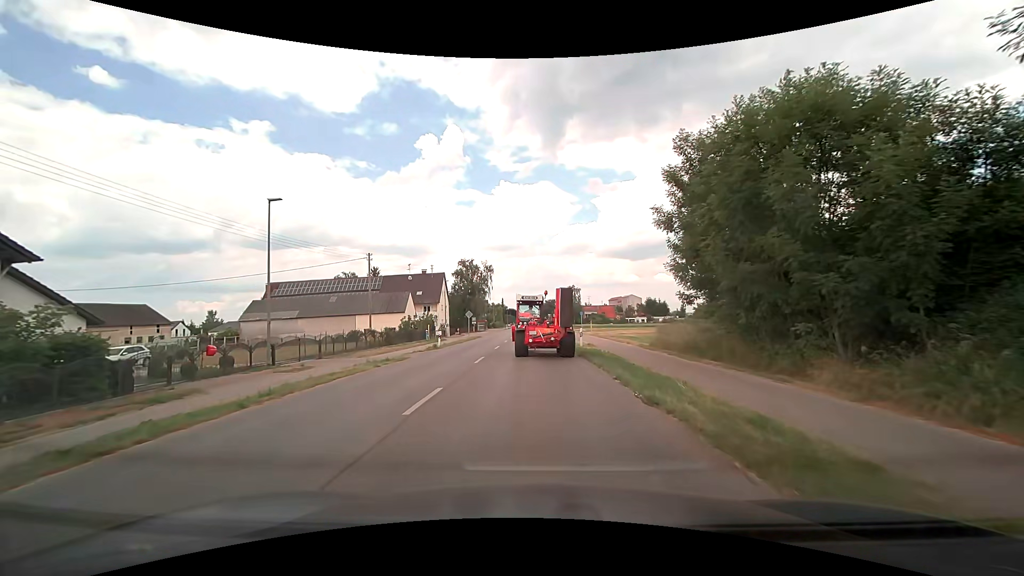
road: tertiary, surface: asphalt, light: Day
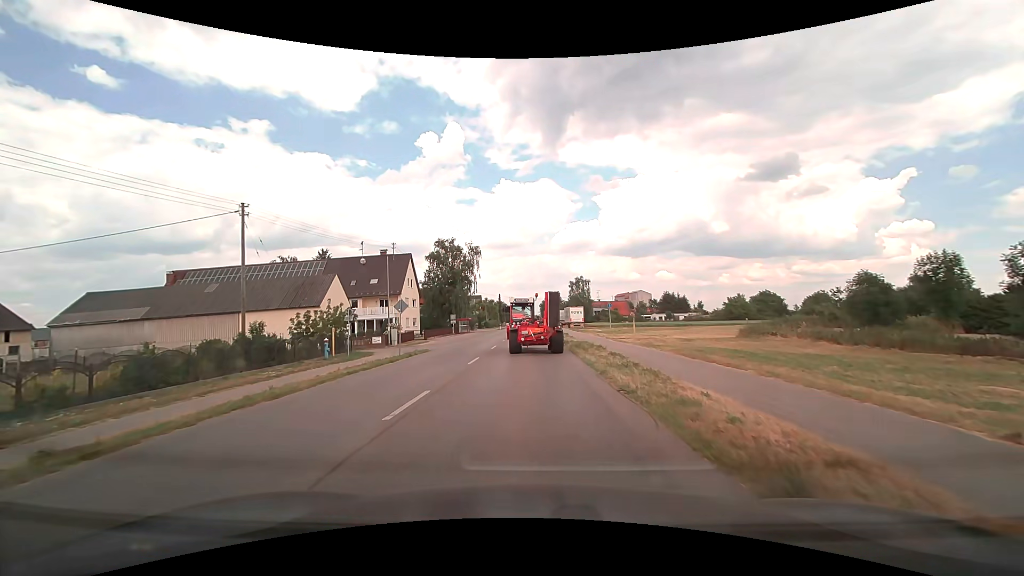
(0.0, +27.3) m; 0°
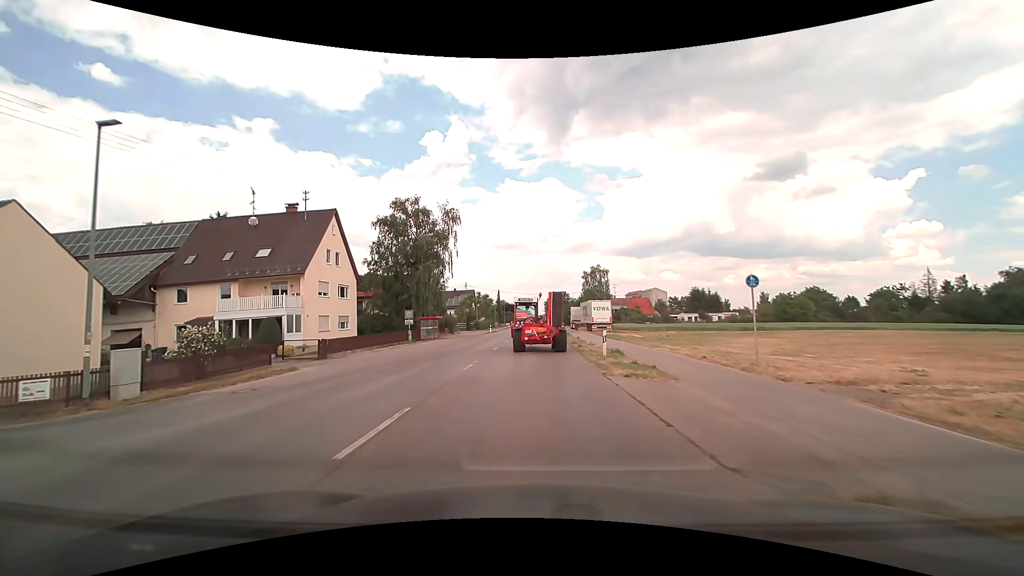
(-0.1, +29.1) m; 0°
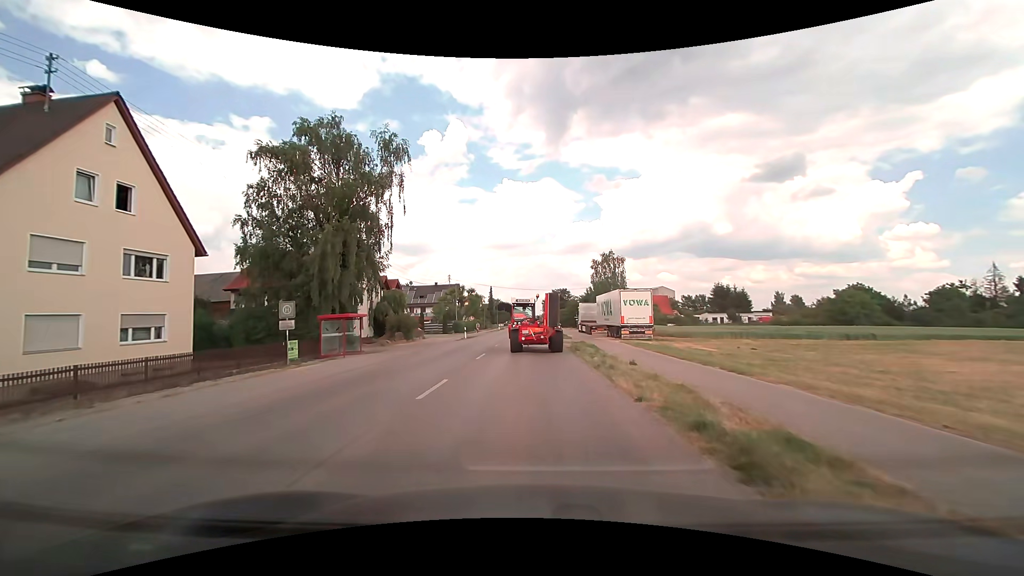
(0.0, +23.0) m; 0°
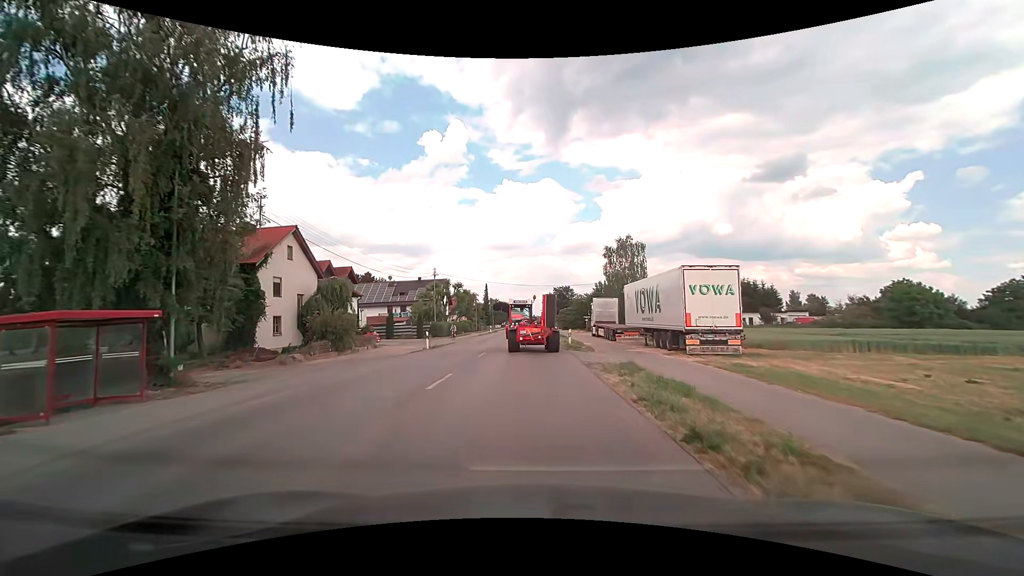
(0.0, +16.9) m; 0°
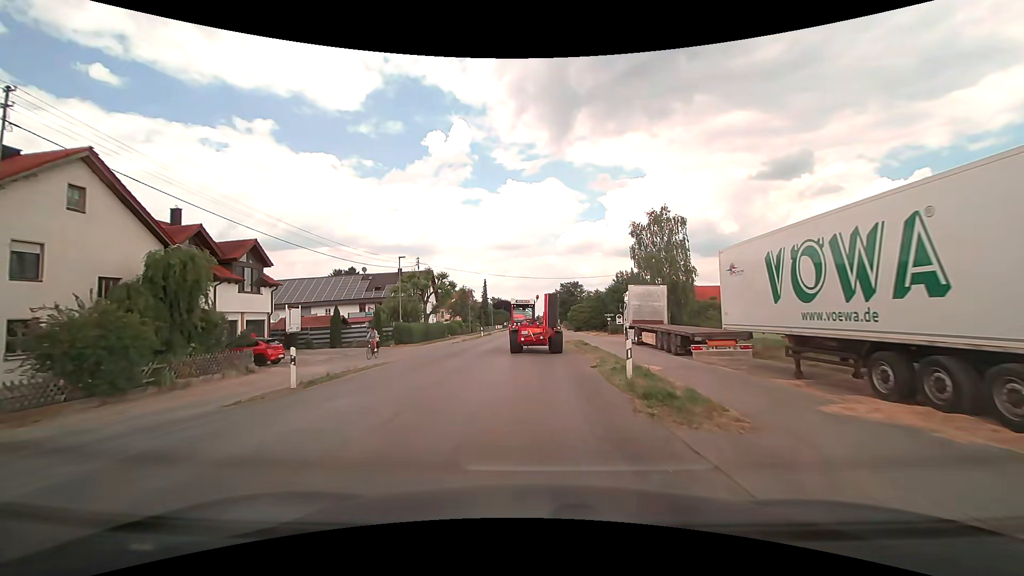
(-0.1, +17.9) m; -1°
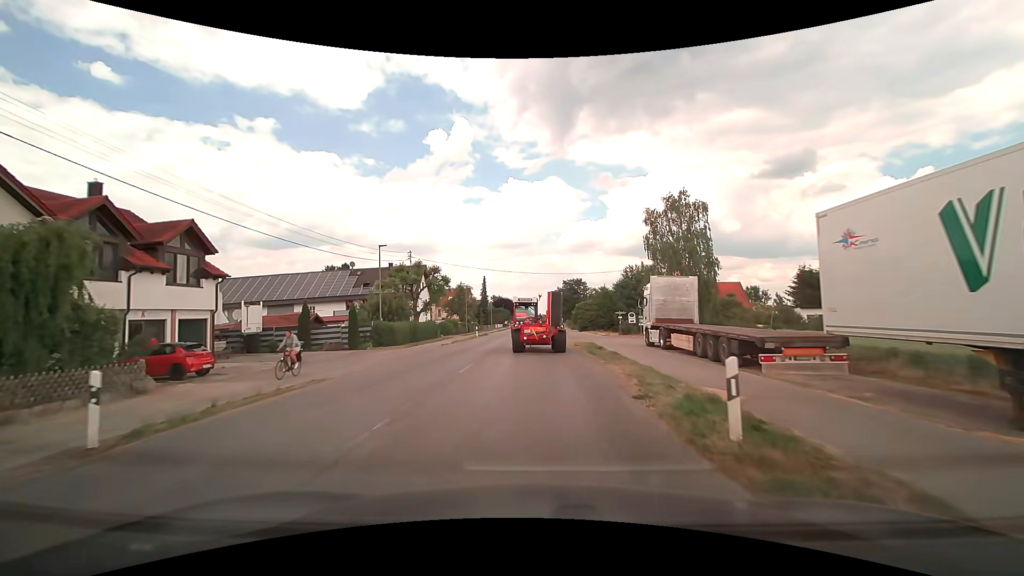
(0.0, +6.2) m; 0°
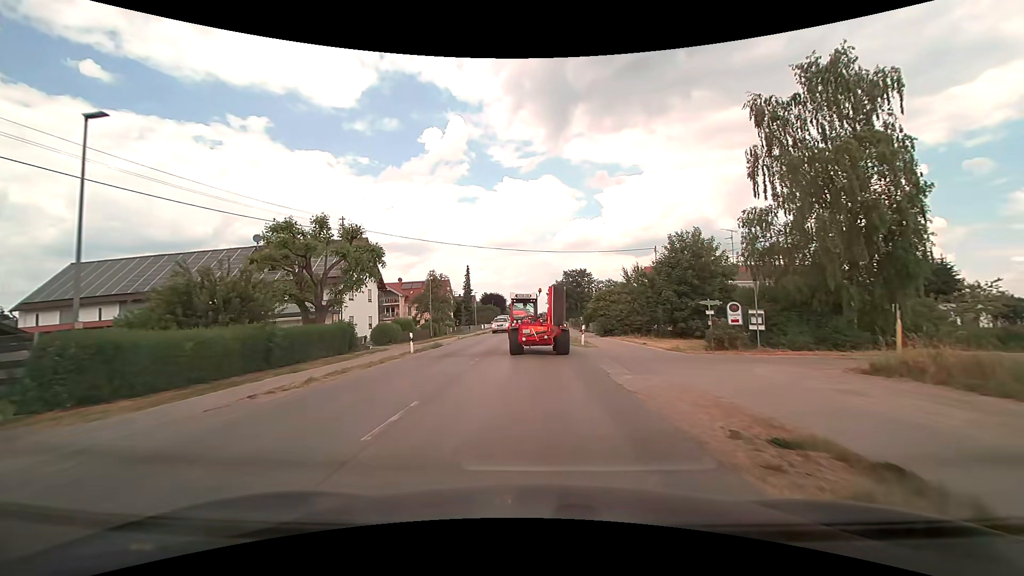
(-0.1, +25.3) m; 0°
(0, +10) (0, +20) (0, +30) (0, +40) (0, +50) (0, +60) (0, +70) (0, +80) (-1, +90) (-1, +100) m
